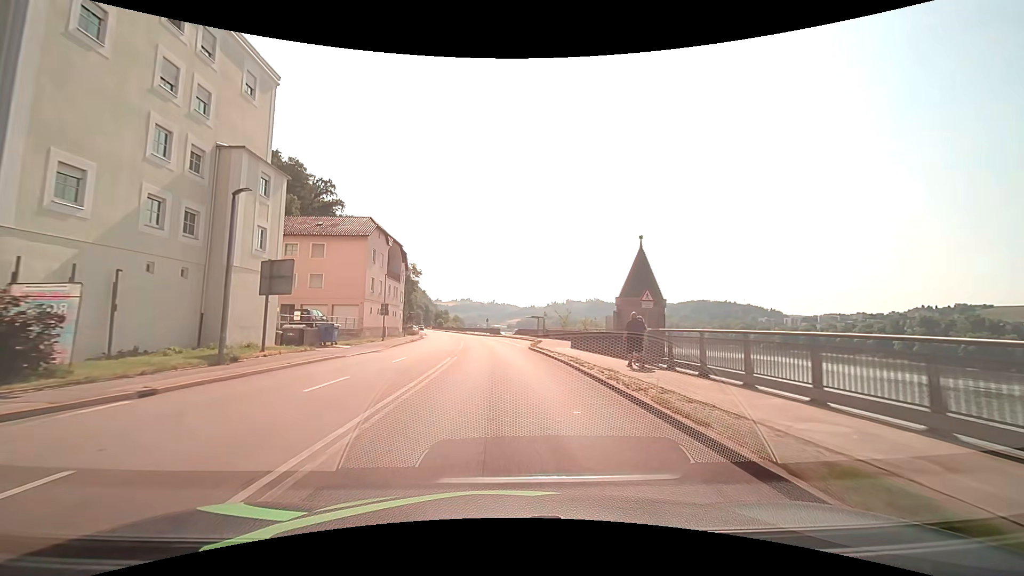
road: primary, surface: asphalt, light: Day
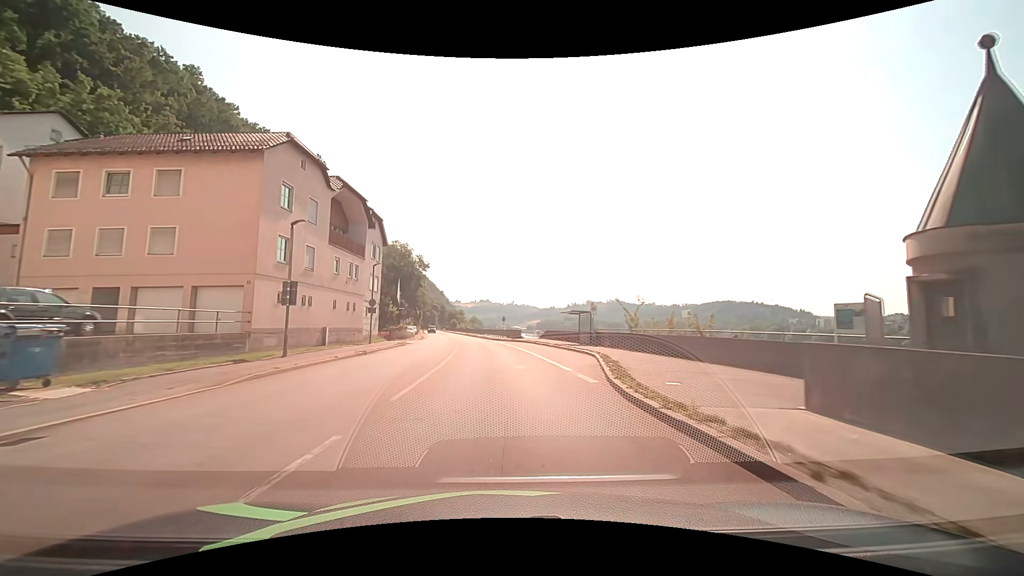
(-0.5, +22.8) m; -2°
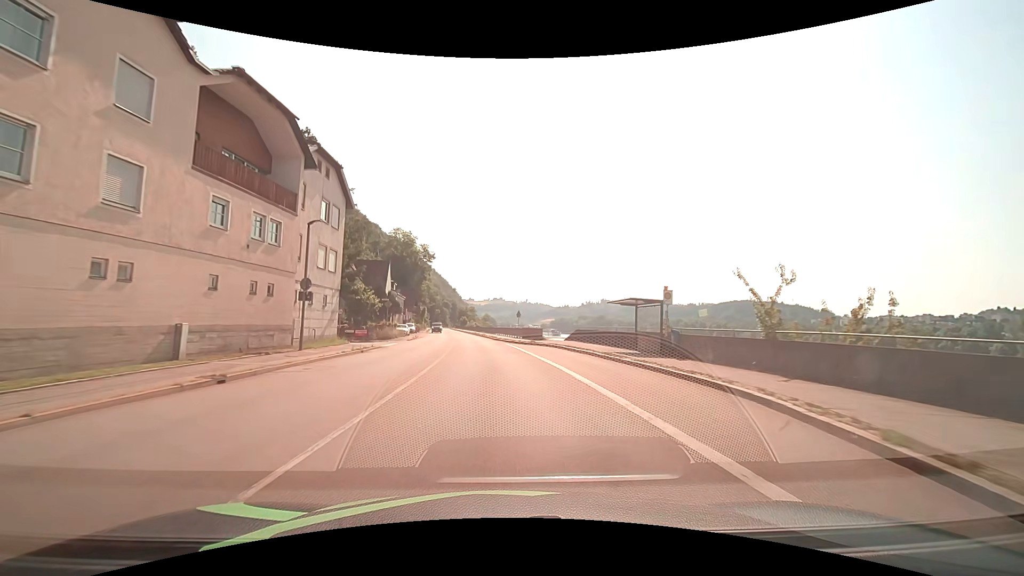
(-0.2, +15.2) m; -2°
(0, +10) (0, +20) (-1, +30) (-2, +40) (-3, +50) (-5, +60) (-6, +70) (-7, +80) (-9, +89) (-10, +99) m
